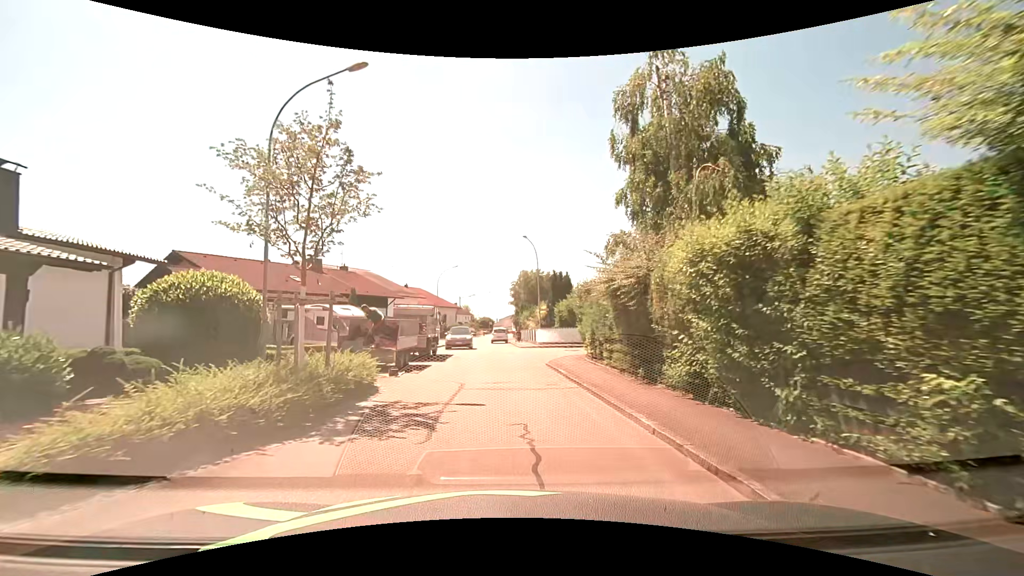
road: residential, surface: asphalt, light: Day
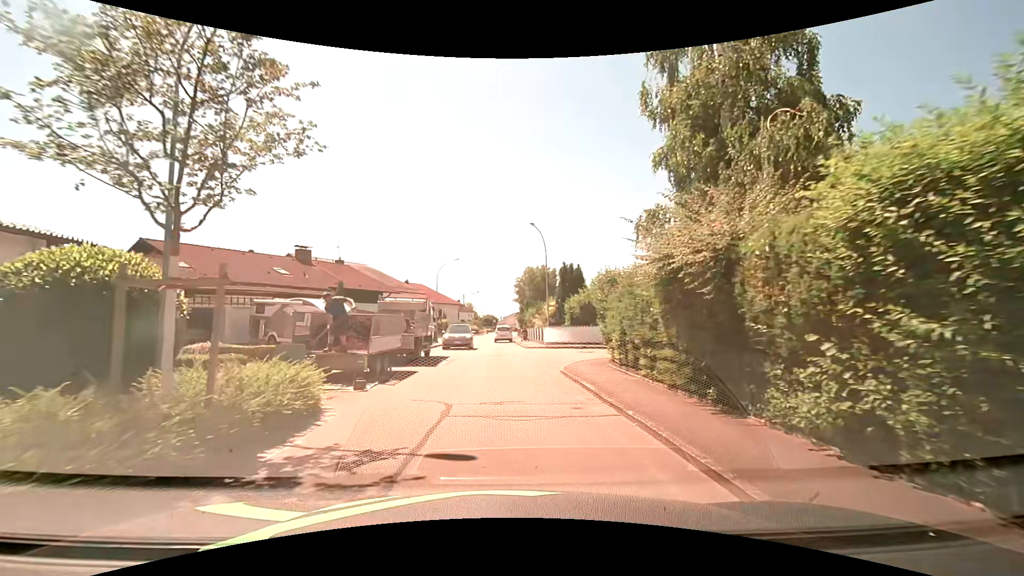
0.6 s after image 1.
(0.0, +3.7) m; -1°
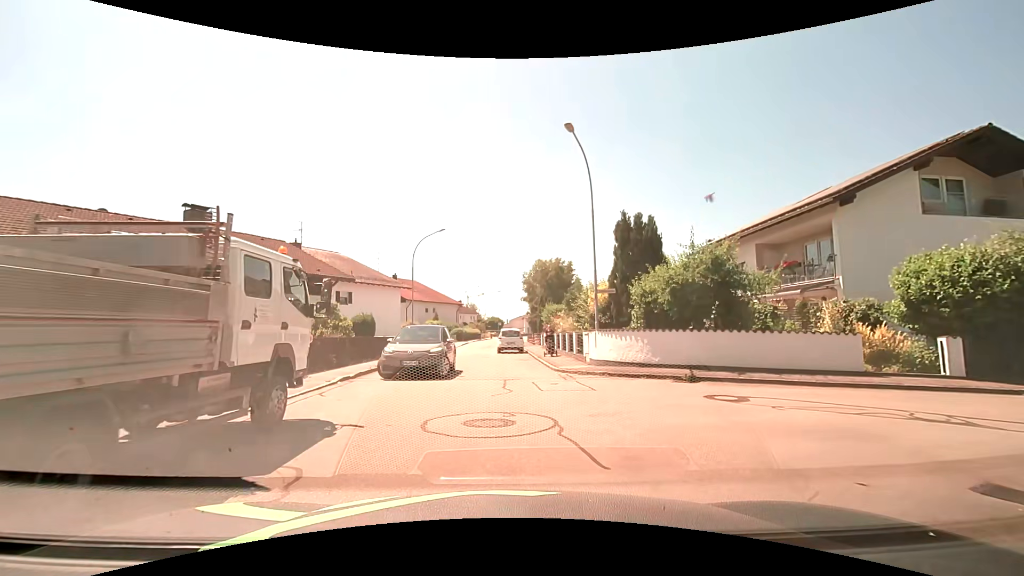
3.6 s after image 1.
(-0.1, +15.3) m; 0°
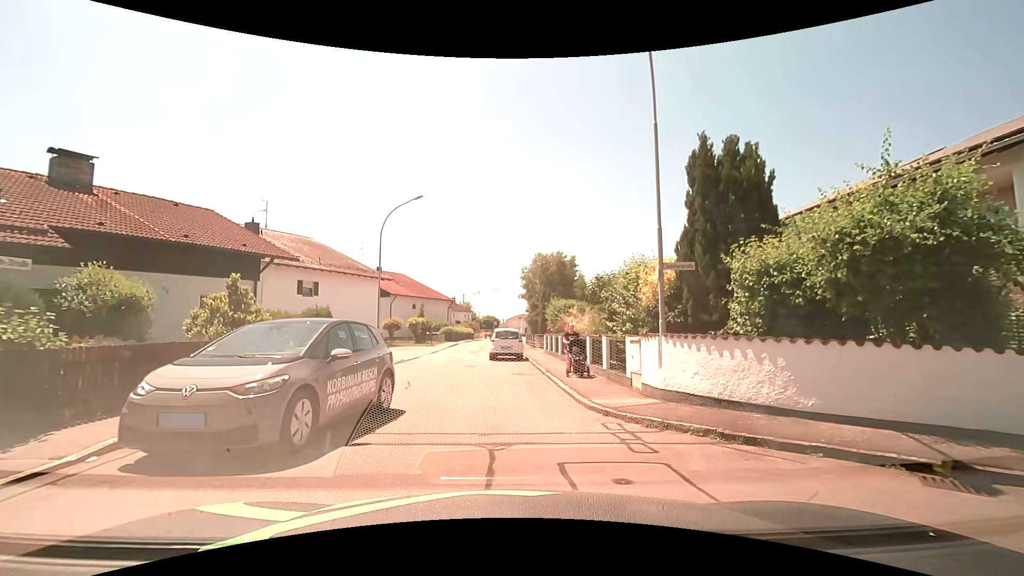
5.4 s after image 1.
(0.0, +7.7) m; 0°
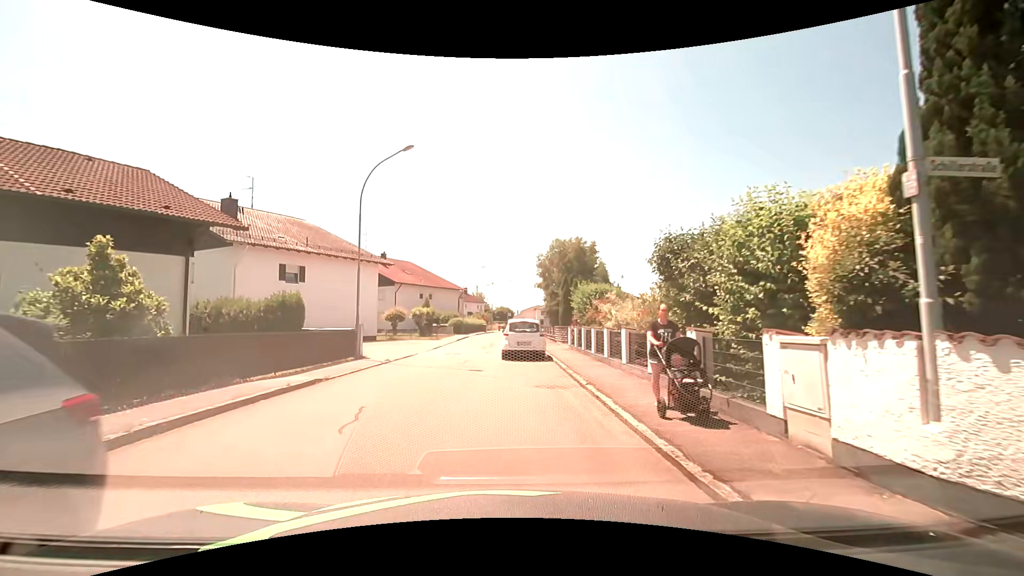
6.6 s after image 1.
(0.0, +5.8) m; -1°
(-1, +10) (-2, +20) (-2, +30) (-1, +40) (0, +50) (+1, +60) (+2, +70) (+3, +80) (+4, +90) (+5, +100) m
